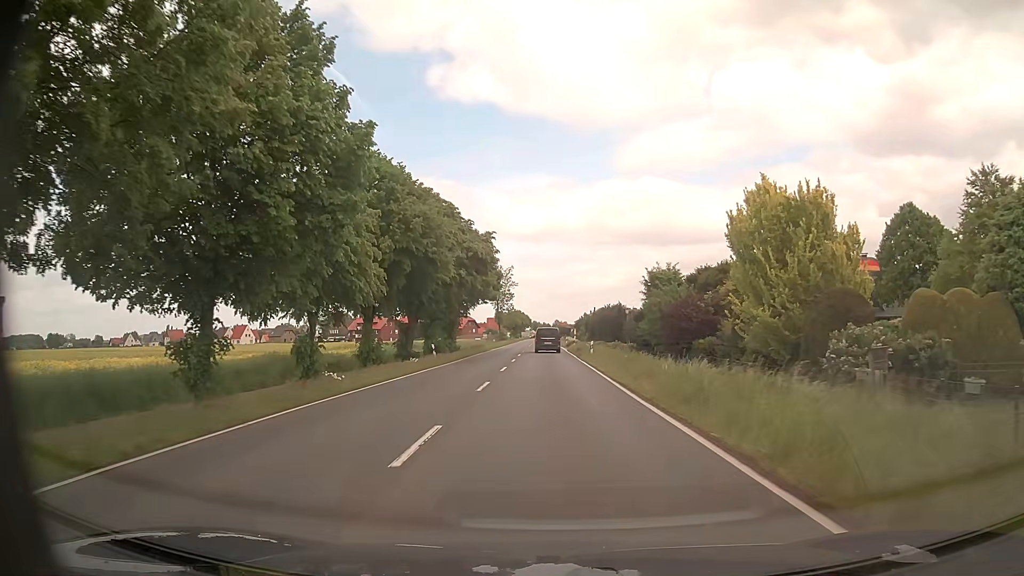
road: primary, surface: asphalt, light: Day
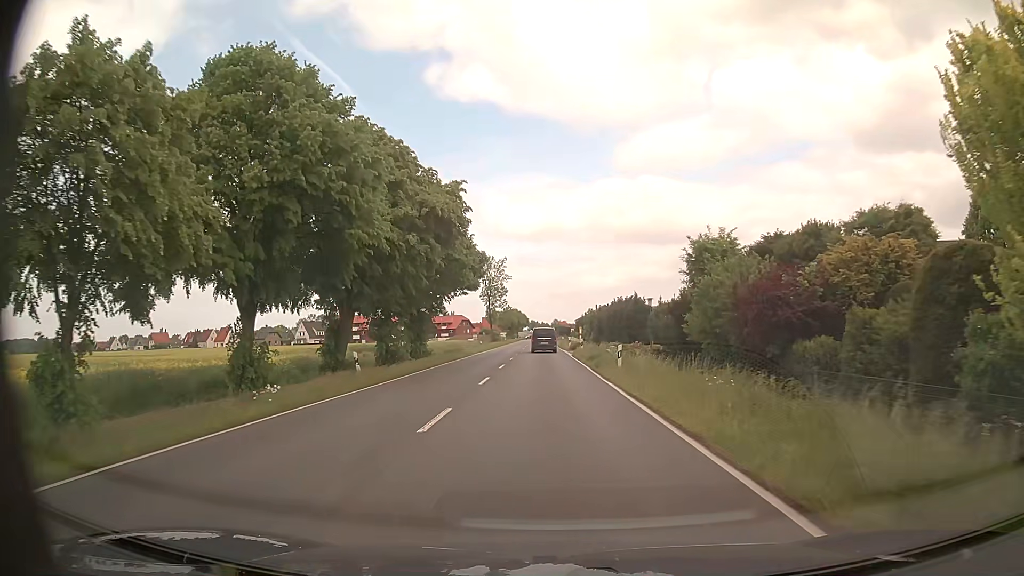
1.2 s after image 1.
(0.0, +15.7) m; 0°
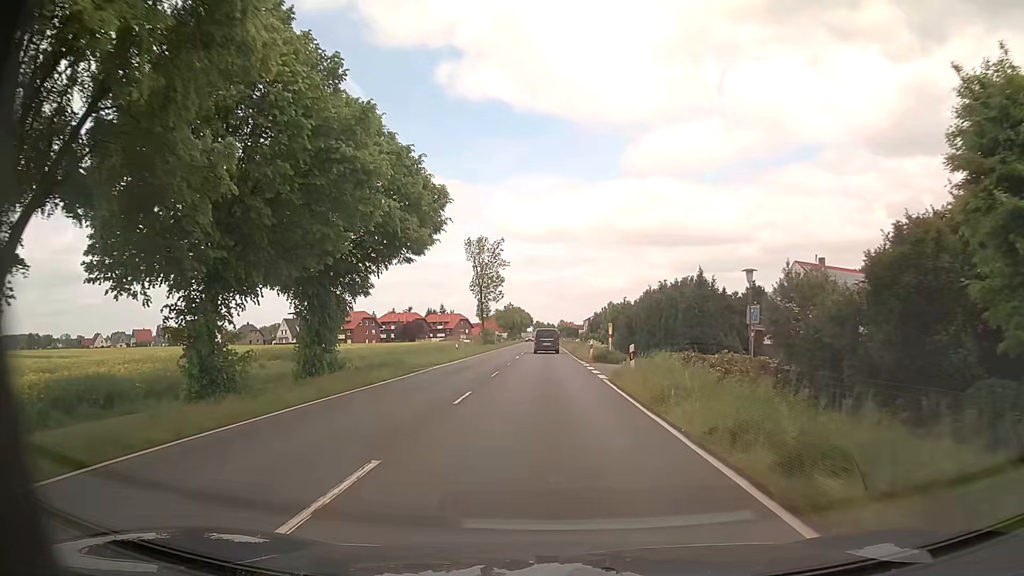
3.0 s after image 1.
(-0.3, +23.6) m; -1°
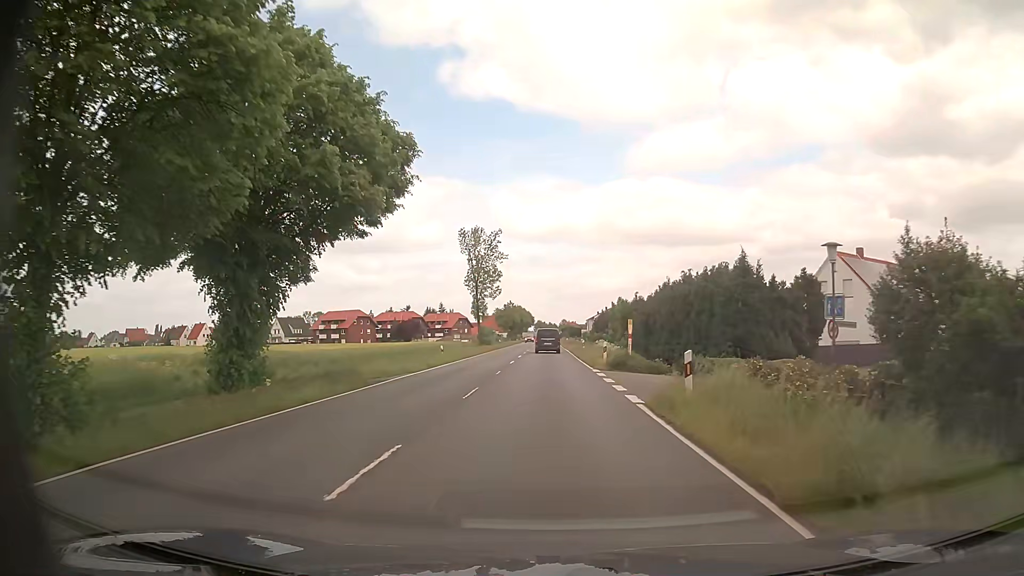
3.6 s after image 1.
(0.0, +7.9) m; +1°
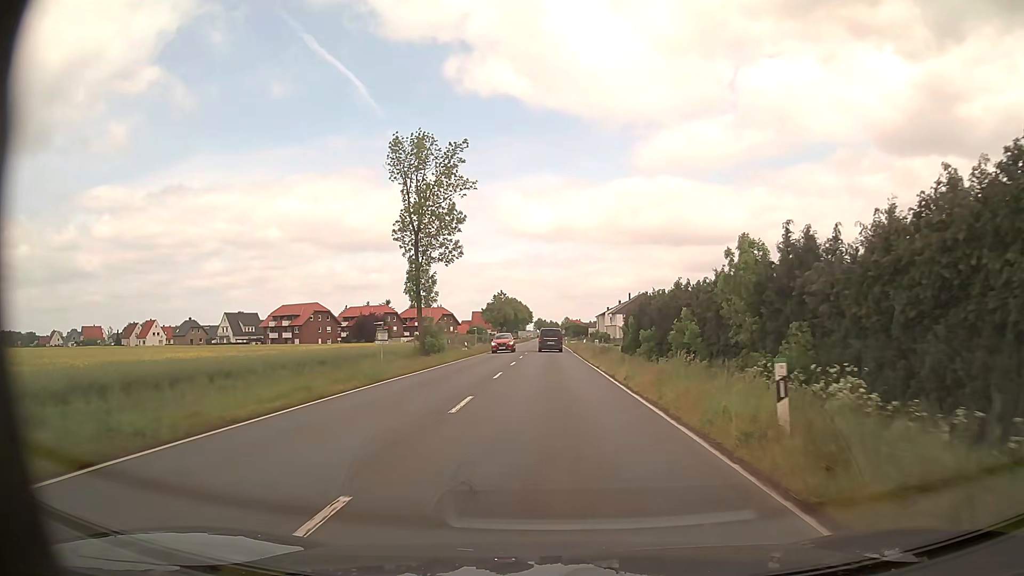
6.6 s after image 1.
(-0.5, +39.5) m; -1°
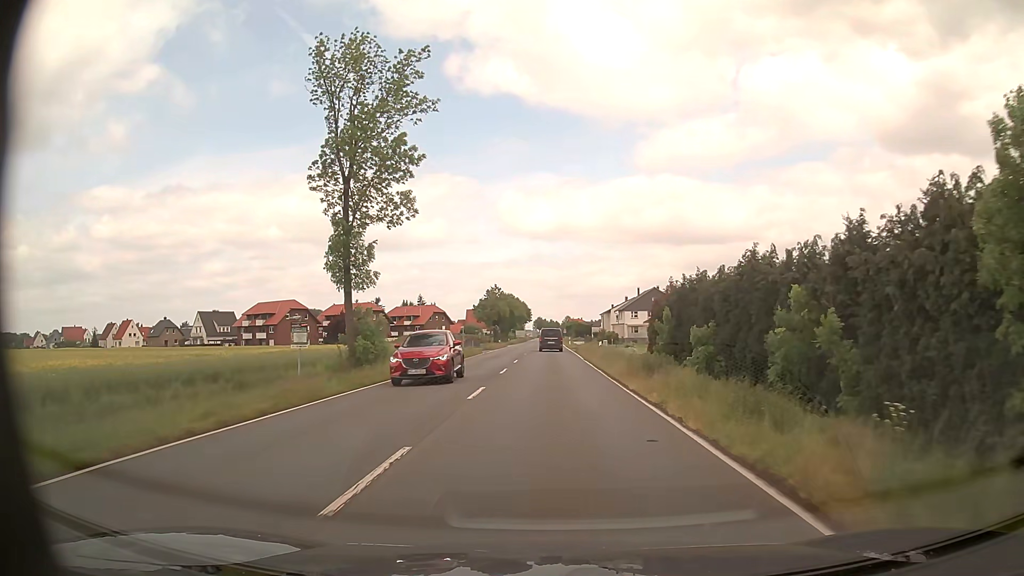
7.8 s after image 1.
(+0.1, +15.8) m; 0°
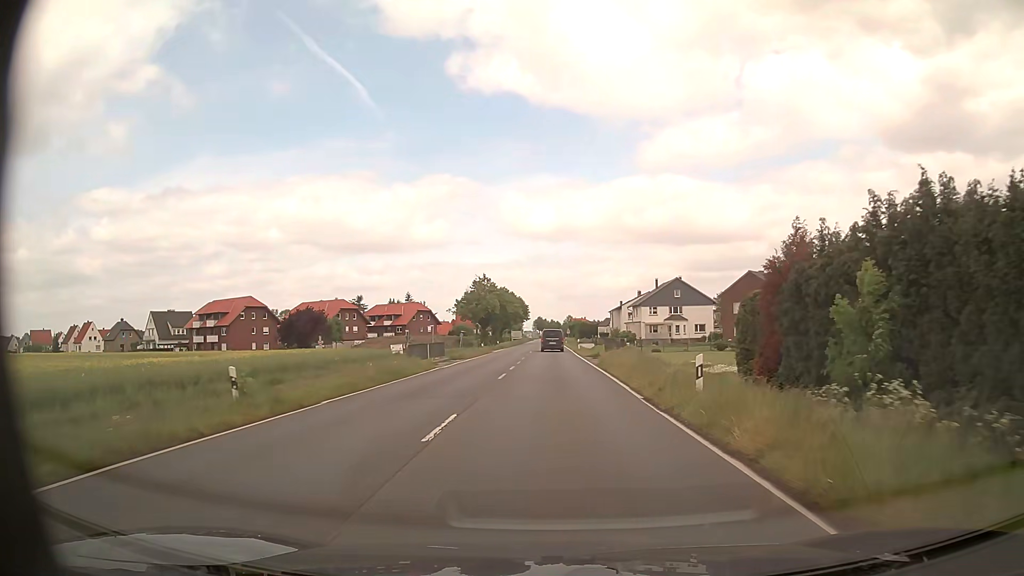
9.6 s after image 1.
(0.0, +23.8) m; 0°
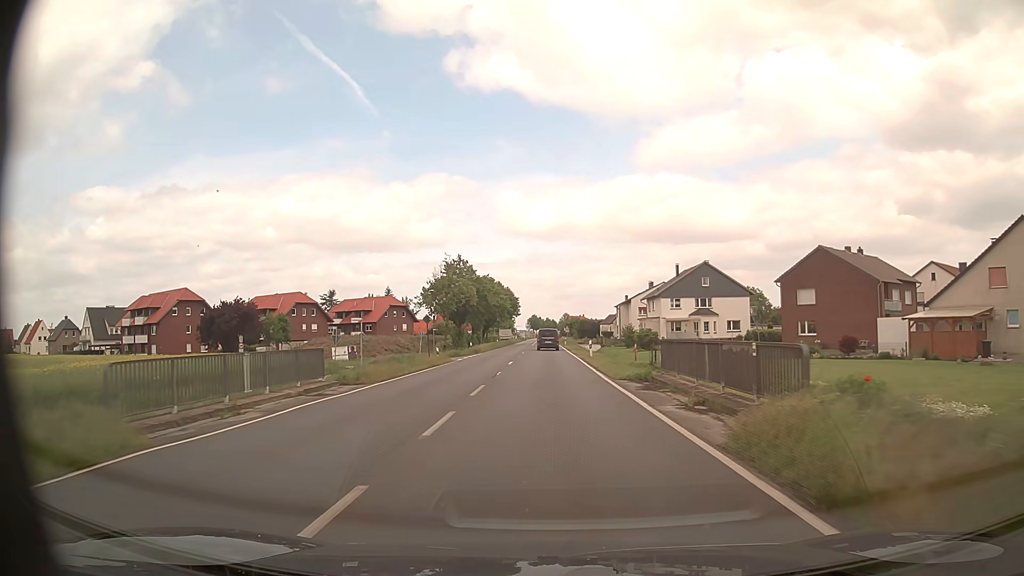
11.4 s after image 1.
(+0.1, +23.8) m; 0°
(0, +10) (0, +20) (0, +30) (0, +40) (0, +50) (0, +60) (0, +70) (0, +80) (0, +90) (0, +100) m
